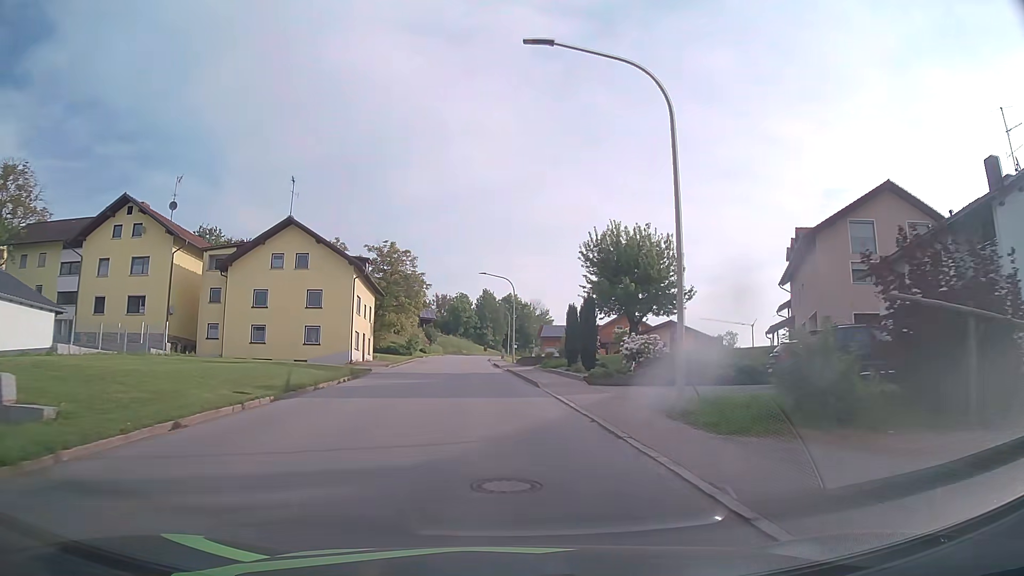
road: tertiary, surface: asphalt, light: Day
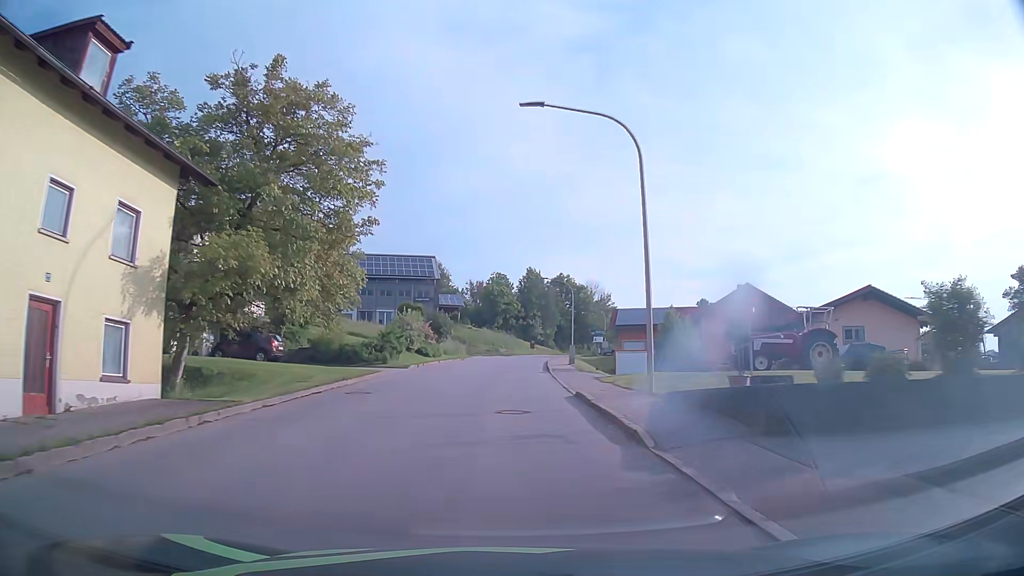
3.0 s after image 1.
(-1.7, +38.7) m; -4°
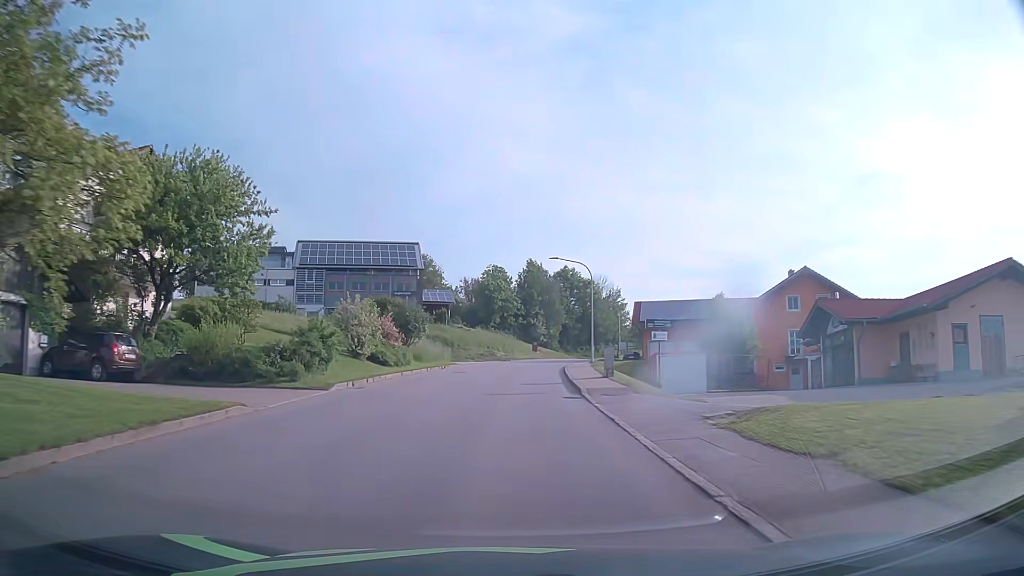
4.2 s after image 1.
(0.0, +15.4) m; 0°
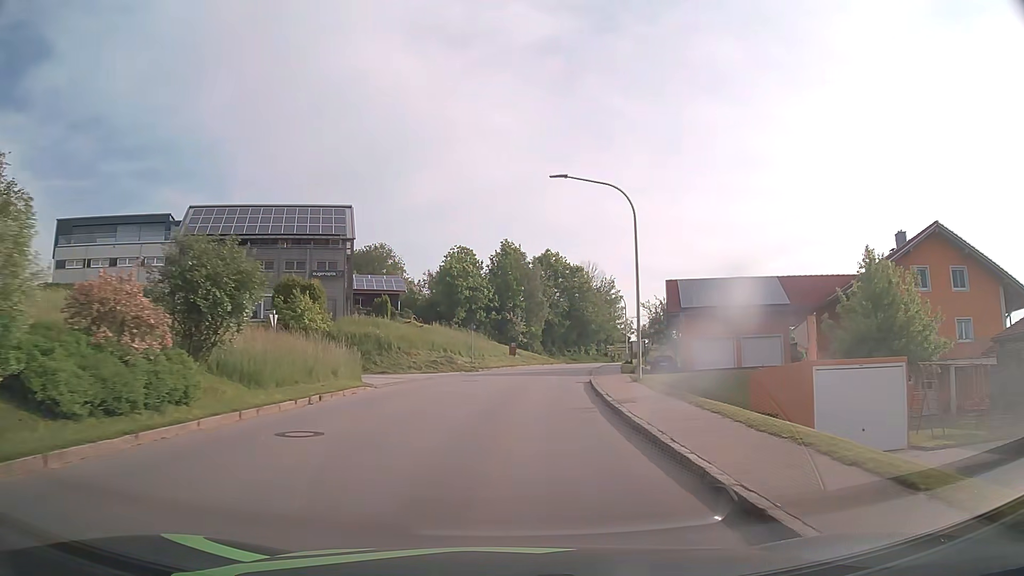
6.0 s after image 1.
(+0.4, +23.1) m; +2°
(0, +10) (+1, +20) (+2, +30) (+3, +40) (+5, +50) (+7, +59) (+9, +69) (+12, +79) (+15, +88) (+18, +98) m
